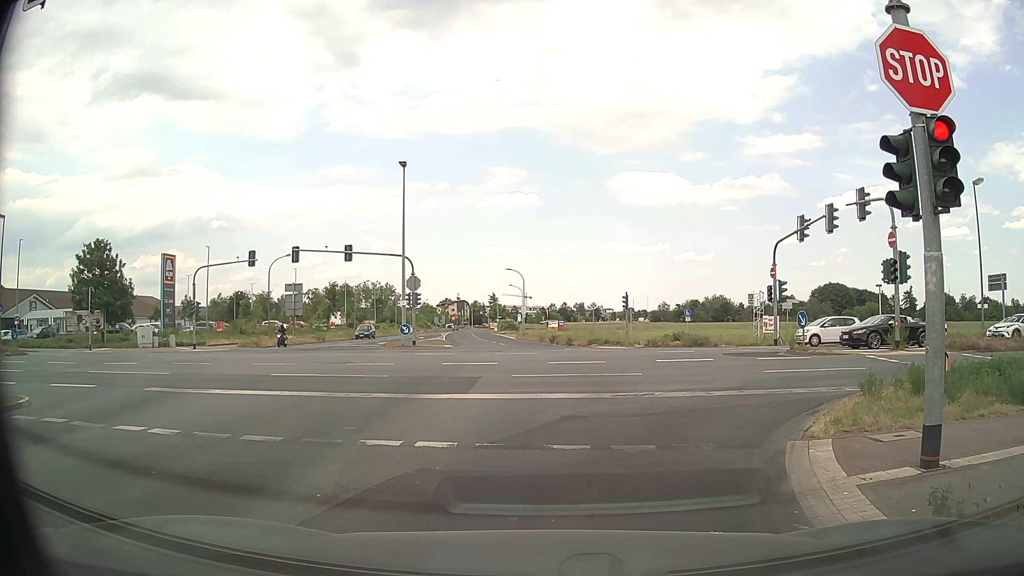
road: tertiary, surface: asphalt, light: Day
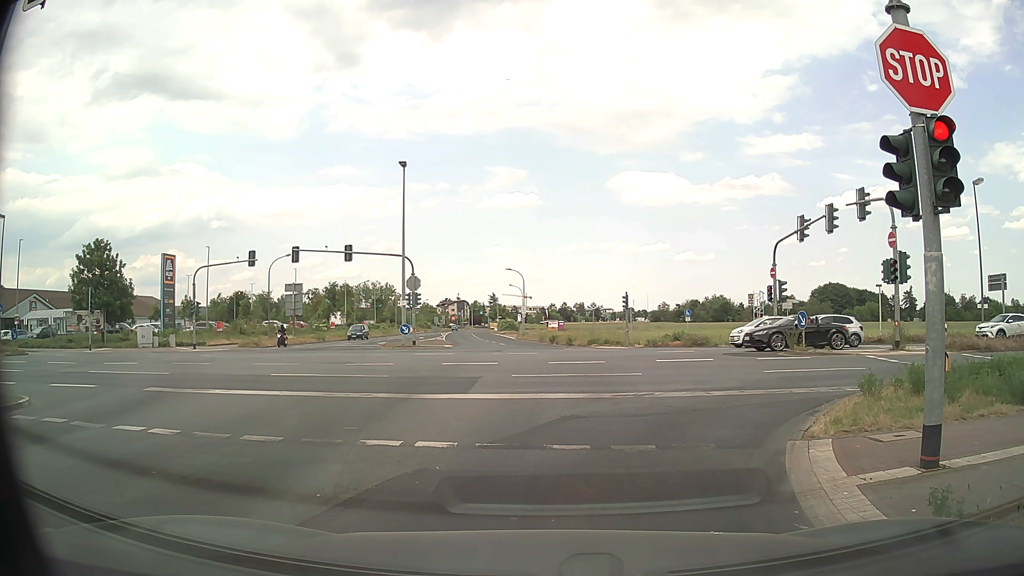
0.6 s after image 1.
(0.0, 0.0) m; 0°
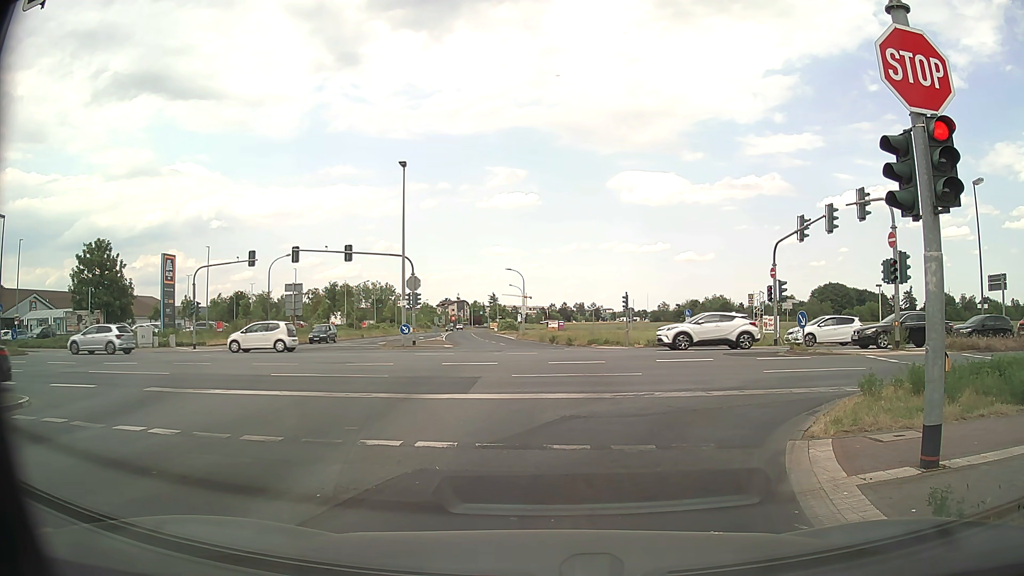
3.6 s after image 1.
(0.0, 0.0) m; 0°
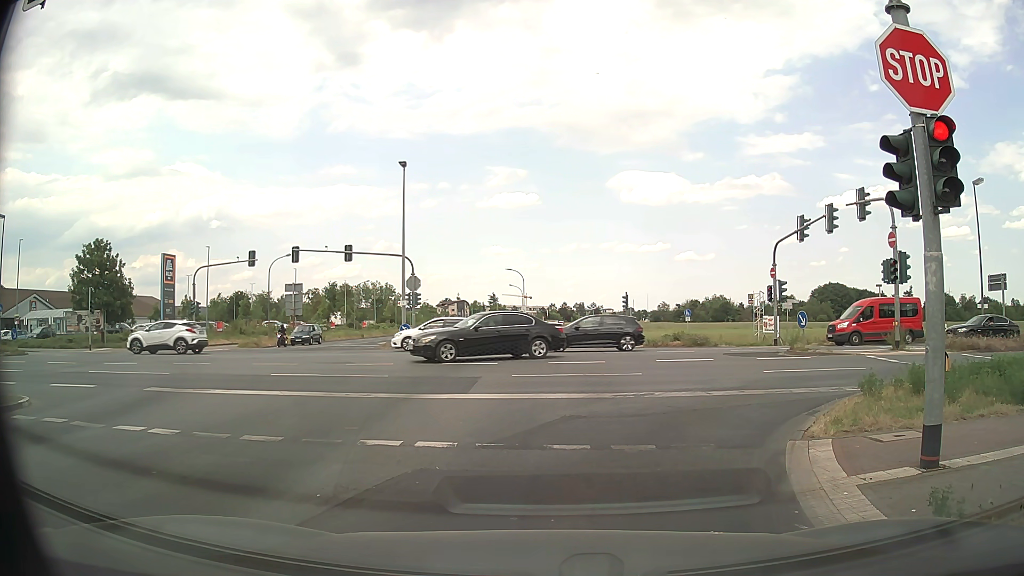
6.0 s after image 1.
(0.0, 0.0) m; 0°
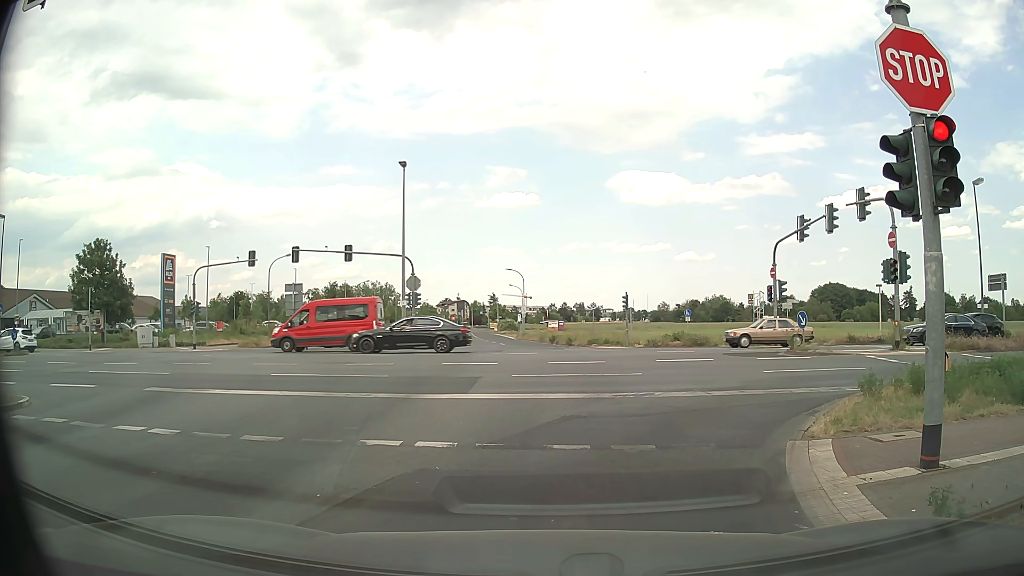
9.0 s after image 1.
(0.0, 0.0) m; 0°
